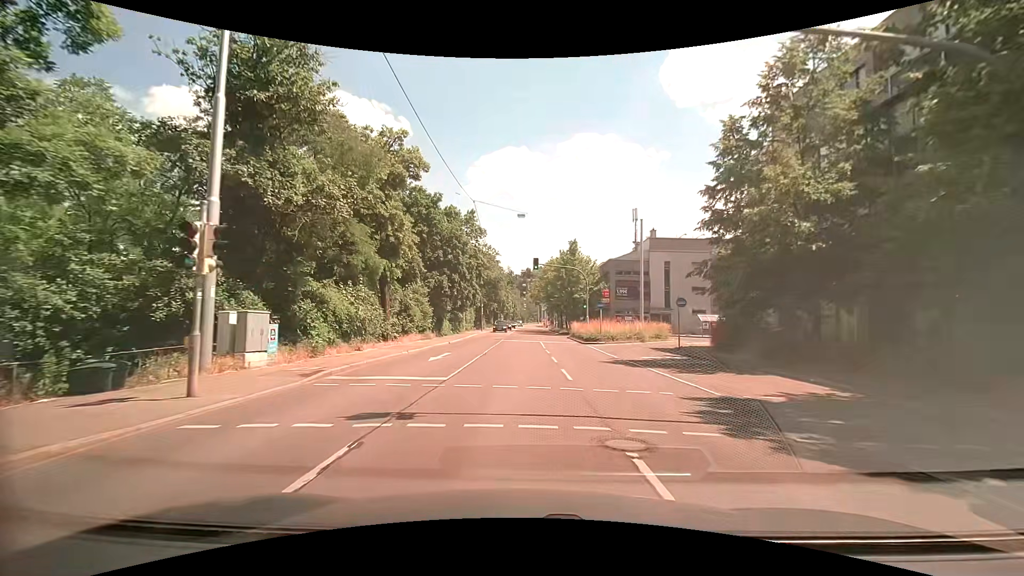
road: secondary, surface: asphalt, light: Day
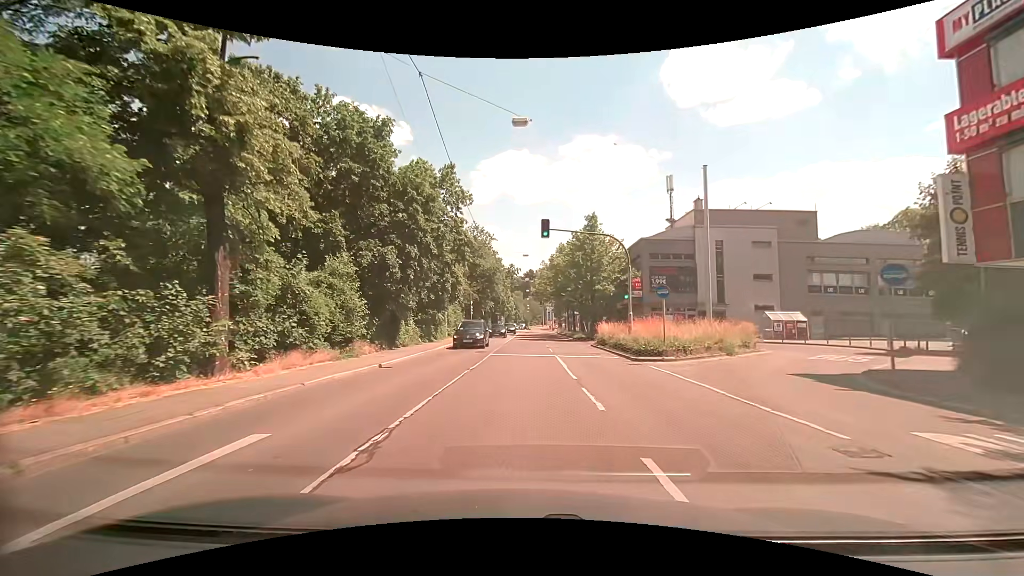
(-0.1, +16.1) m; -1°
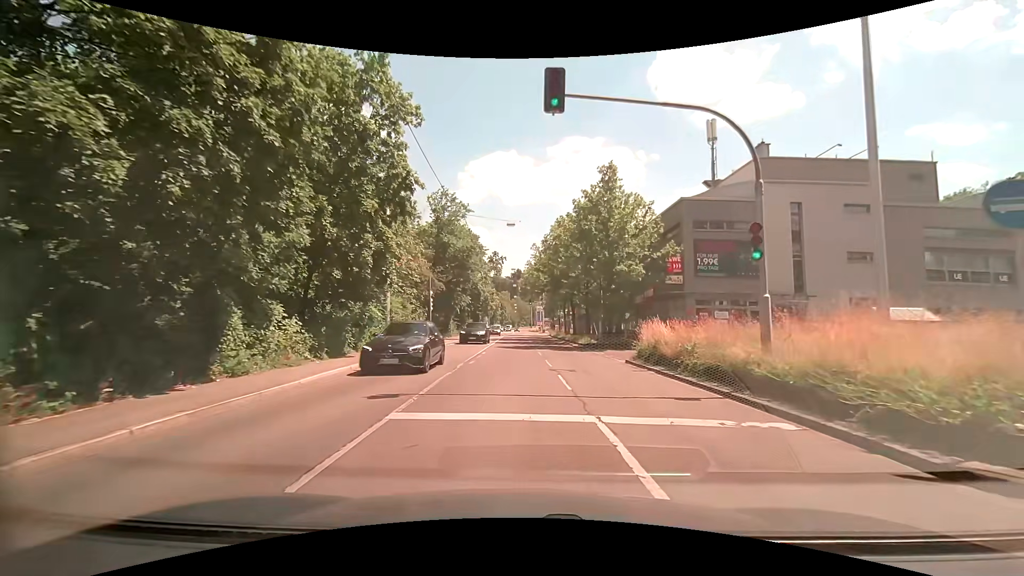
(+0.1, +15.5) m; +2°
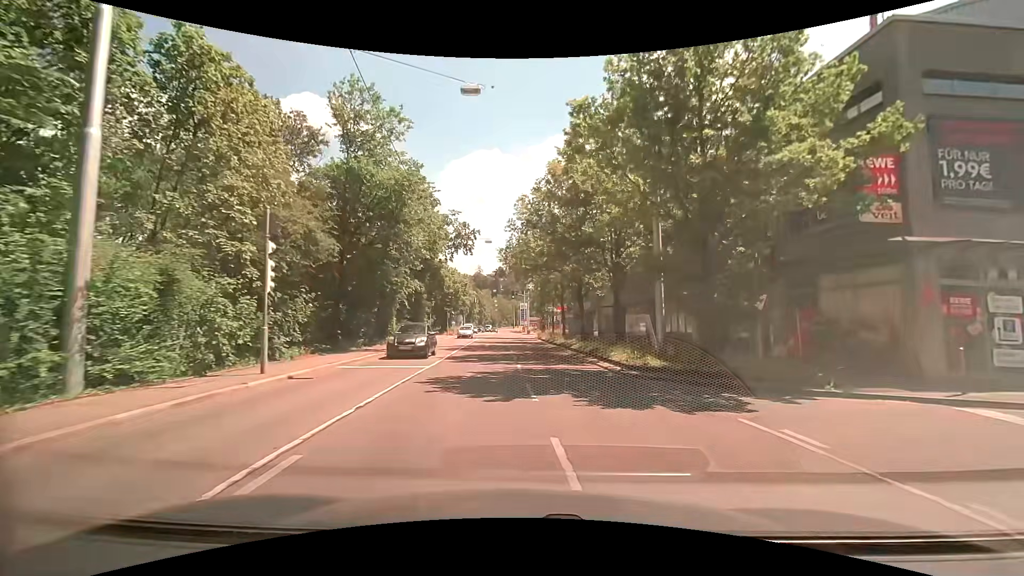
(0.0, +19.6) m; +2°
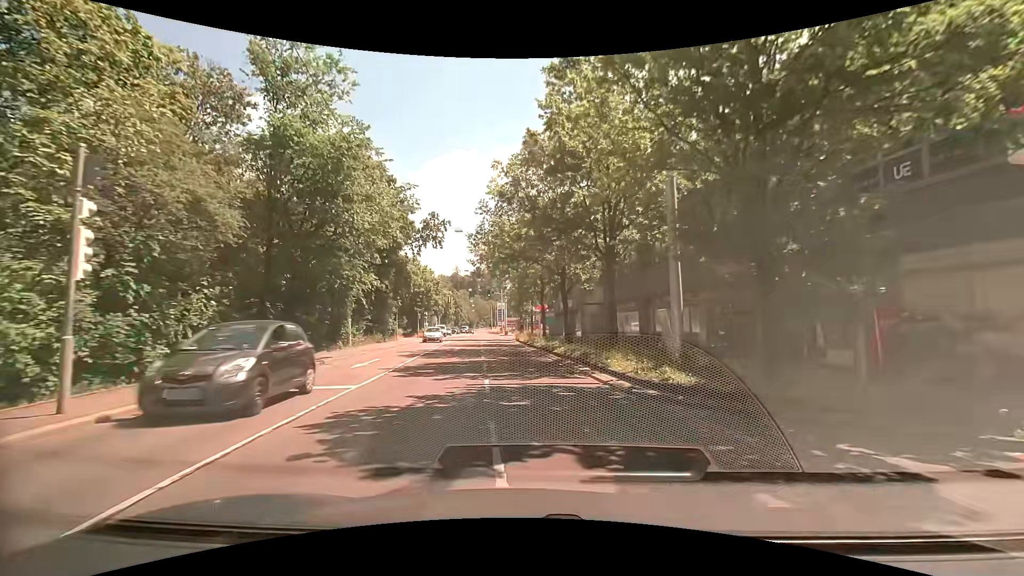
(+0.1, +4.9) m; +2°
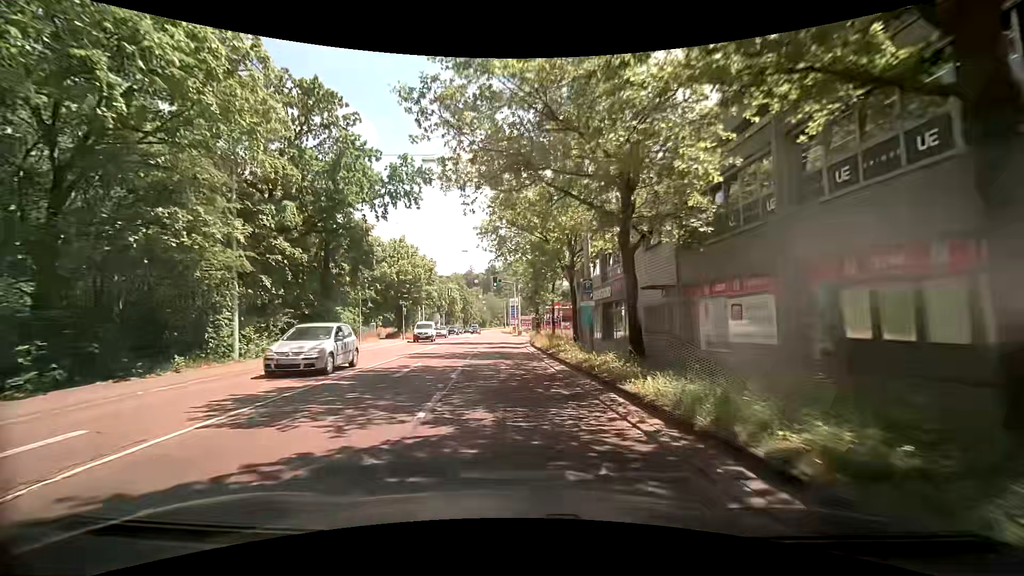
(0.0, +15.2) m; -1°
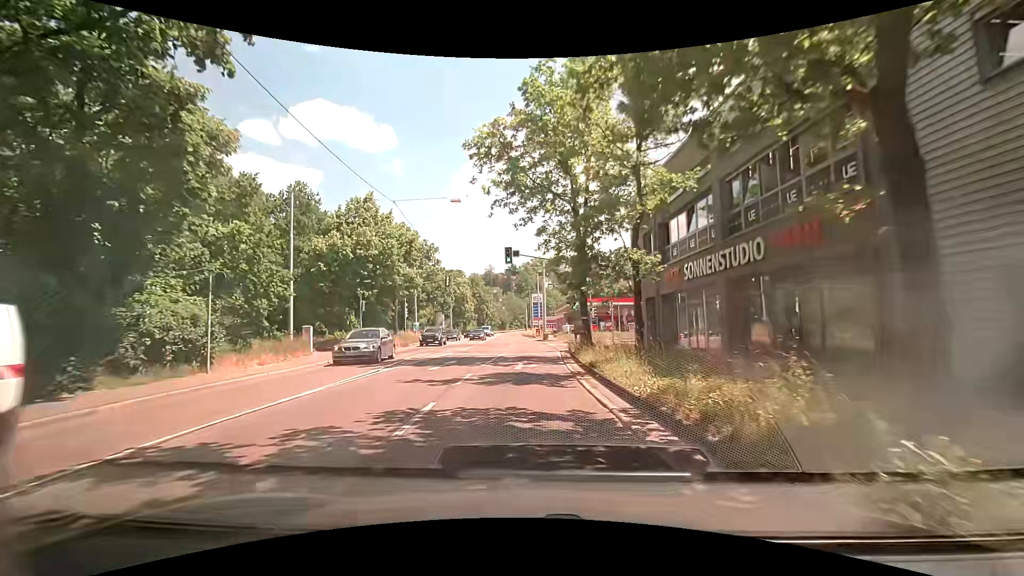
(-0.8, +19.2) m; -2°
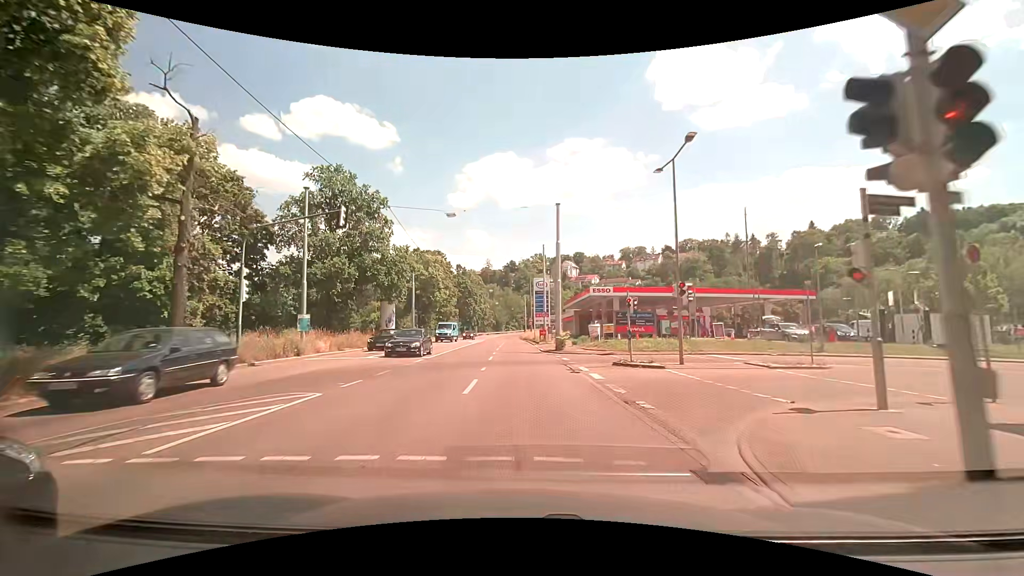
(-0.3, +27.5) m; -1°
